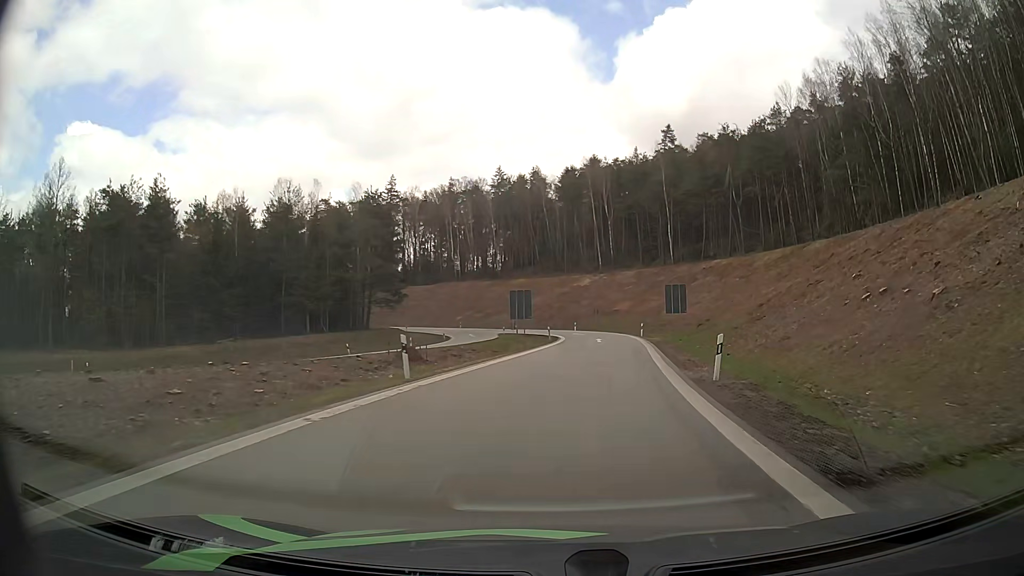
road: motorway_link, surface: asphalt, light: Day
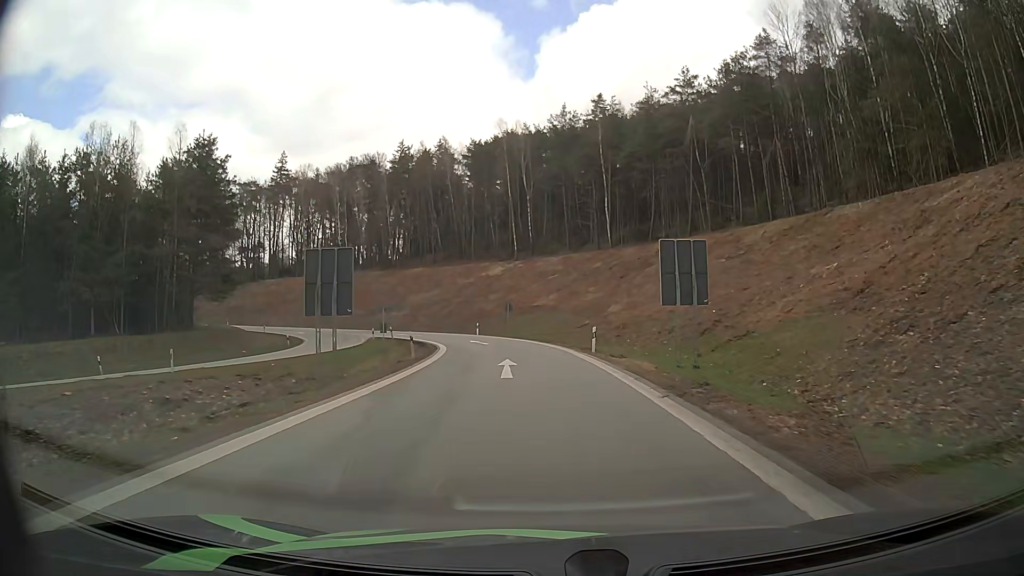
(+2.2, +26.3) m; +8°
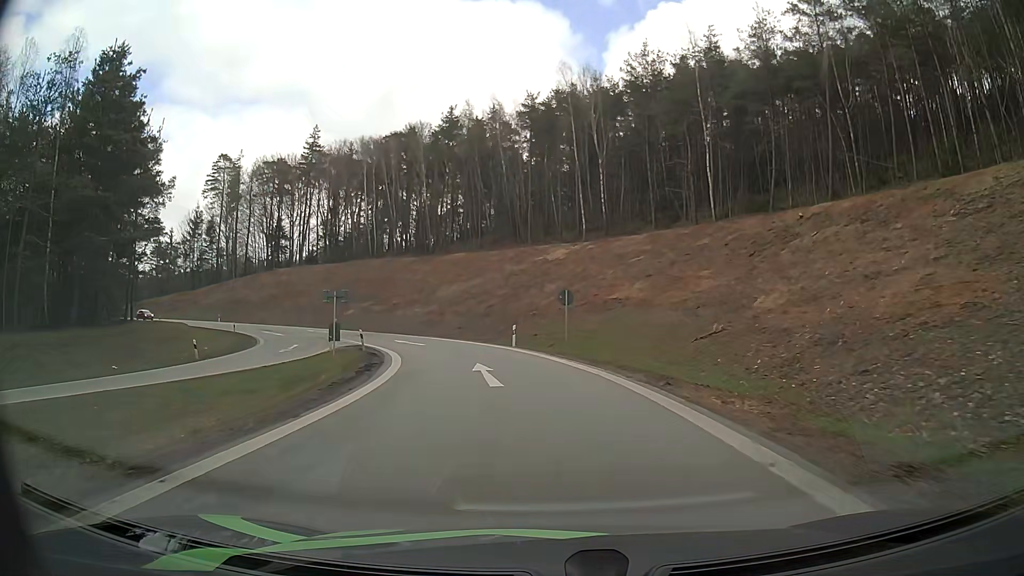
(-0.7, +24.7) m; -5°
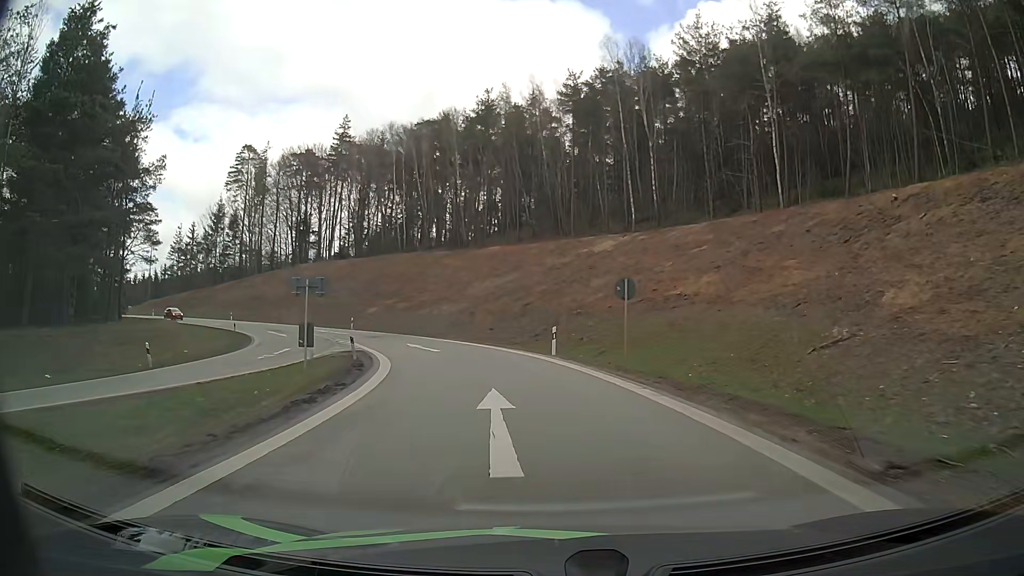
(-0.3, +8.1) m; -3°
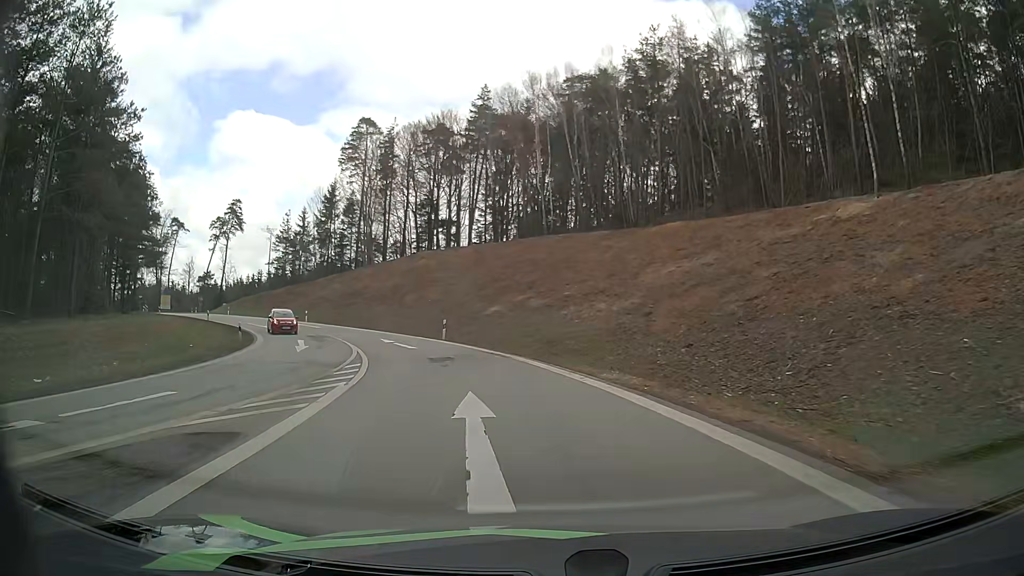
(-2.7, +23.6) m; -14°
